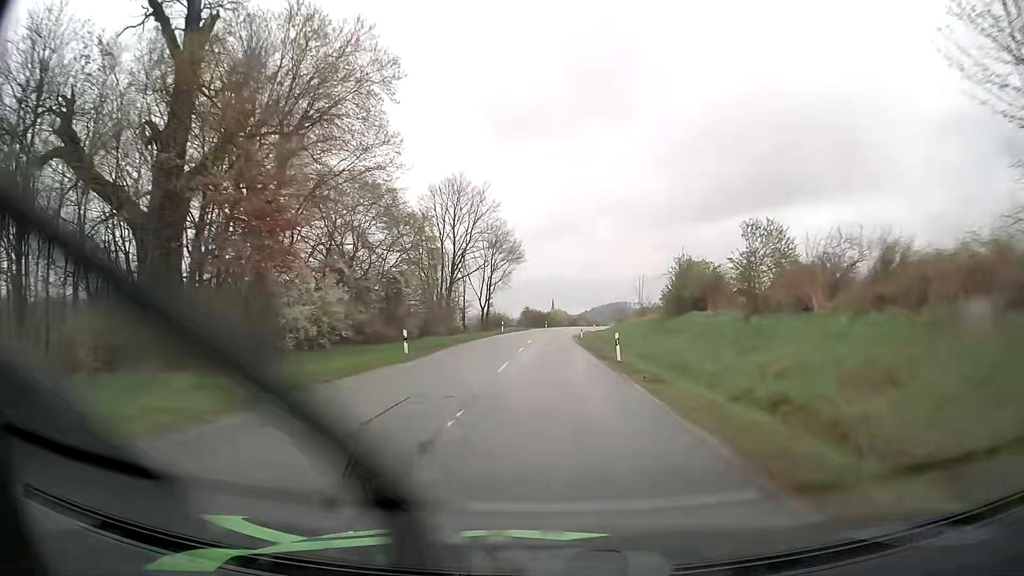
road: secondary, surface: asphalt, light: Day
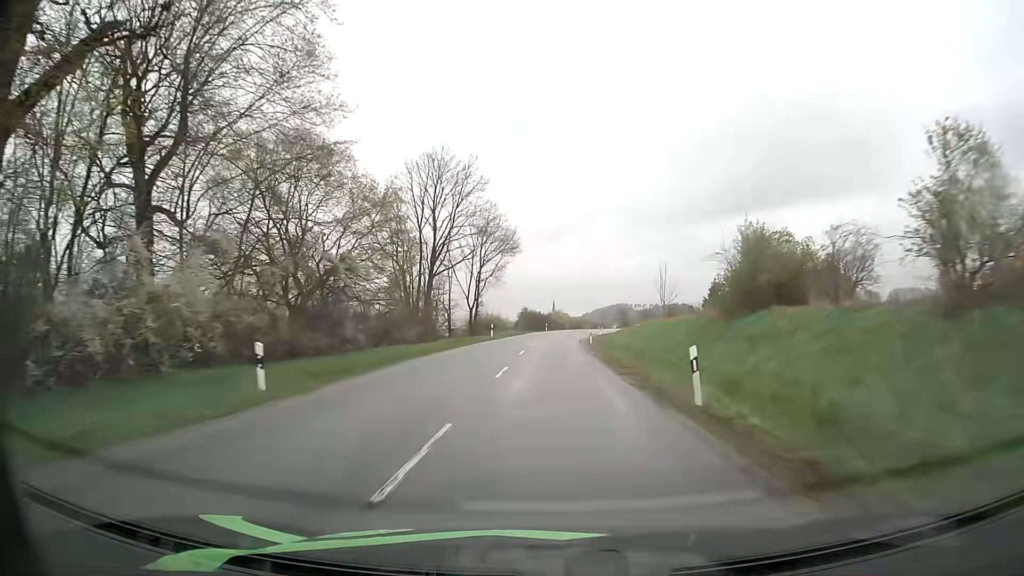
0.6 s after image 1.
(0.0, +13.0) m; 0°
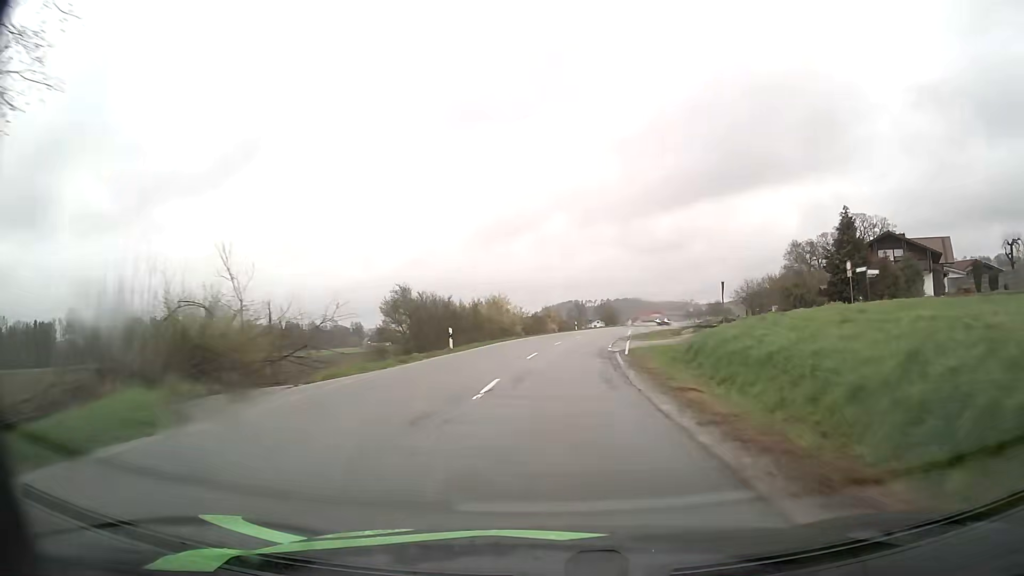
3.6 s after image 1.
(+1.5, +63.8) m; +4°
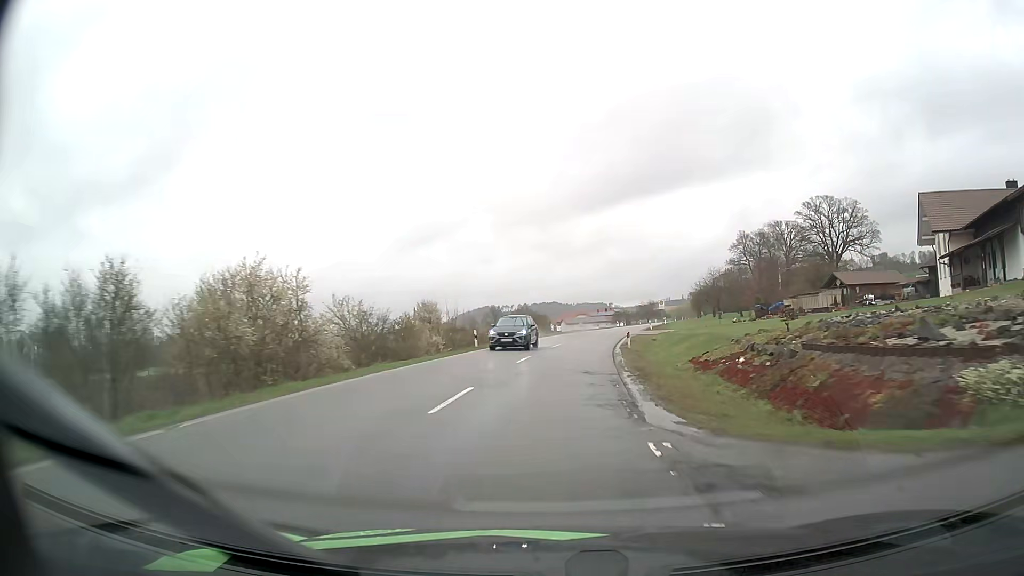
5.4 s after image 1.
(+2.2, +37.4) m; +7°
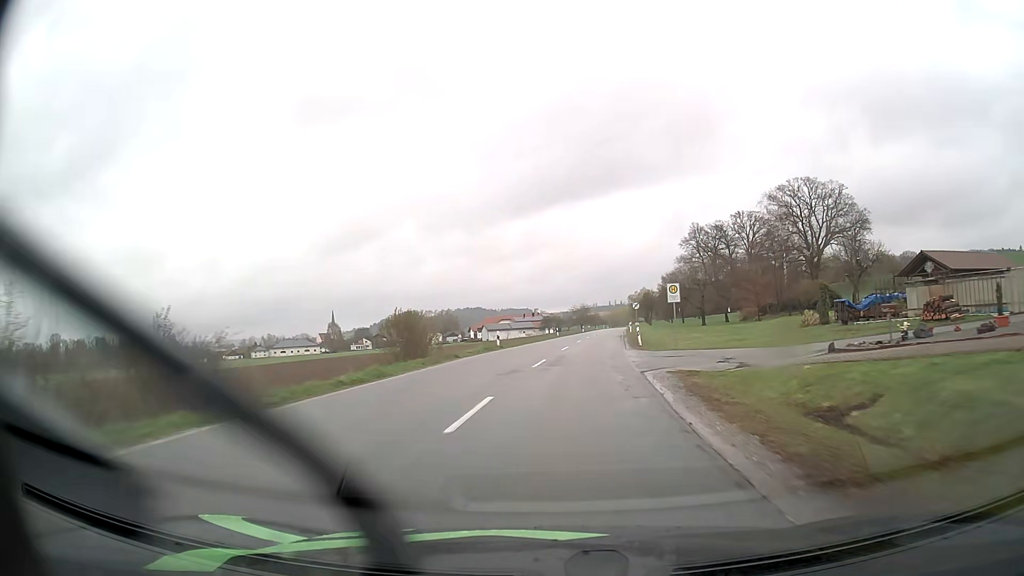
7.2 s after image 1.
(+2.1, +37.9) m; +6°
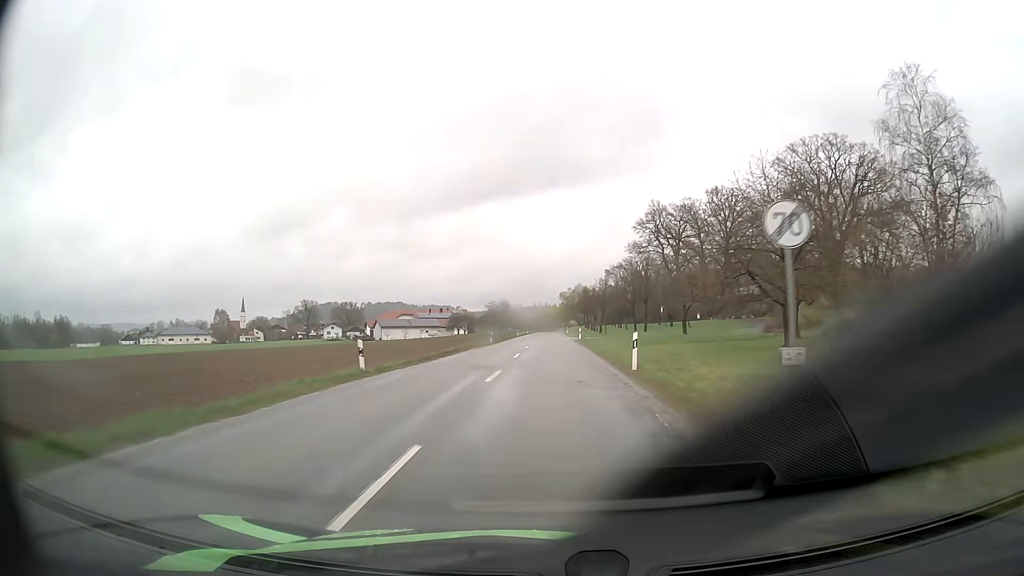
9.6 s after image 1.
(+4.1, +52.9) m; +7°
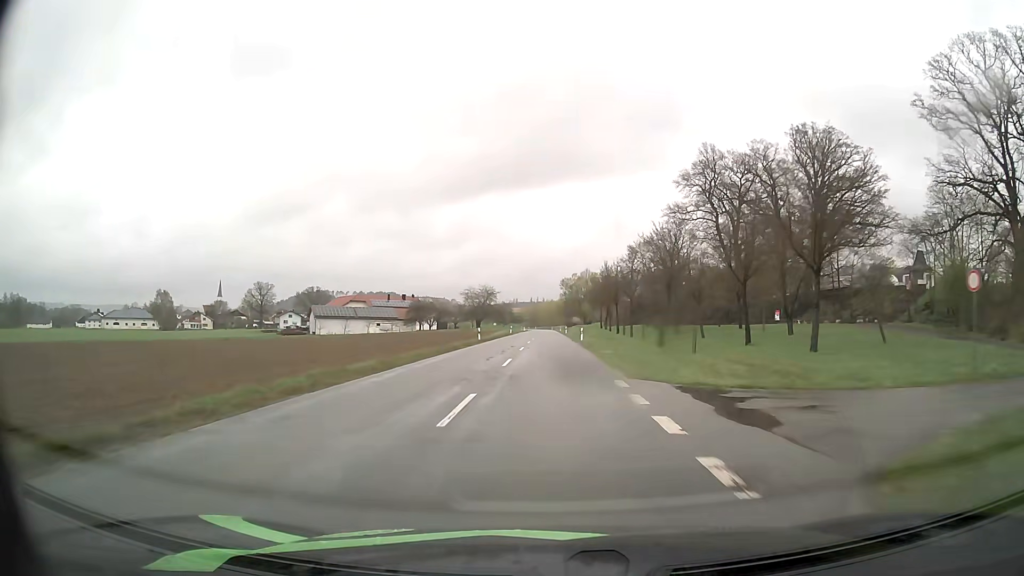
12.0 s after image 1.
(+0.2, +55.1) m; 0°
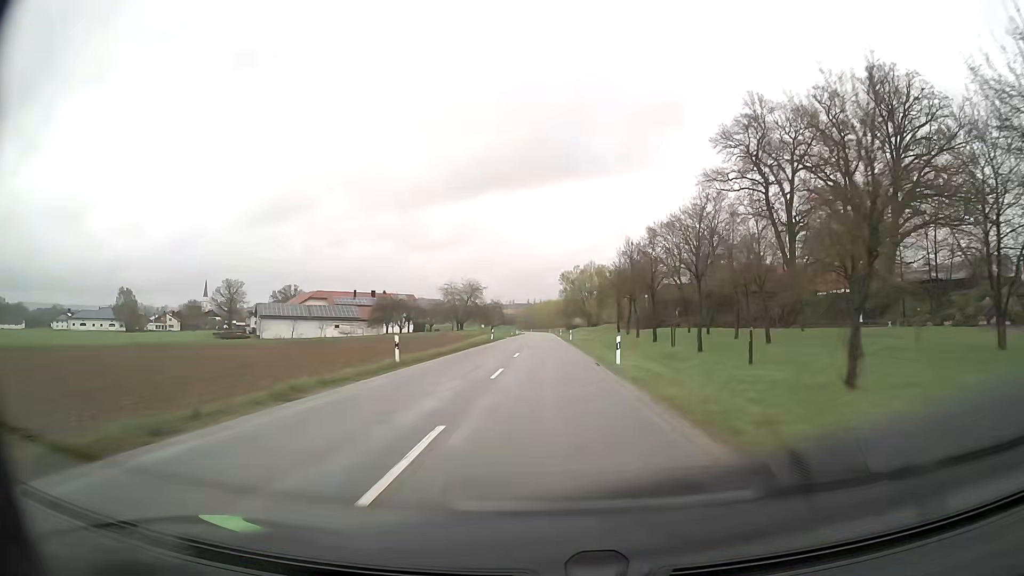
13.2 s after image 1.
(0.0, +28.0) m; 0°
(0, +10) (0, +20) (0, +30) (0, +40) (0, +50) (0, +60) (0, +70) (0, +80) (0, +90) (0, +100) m
